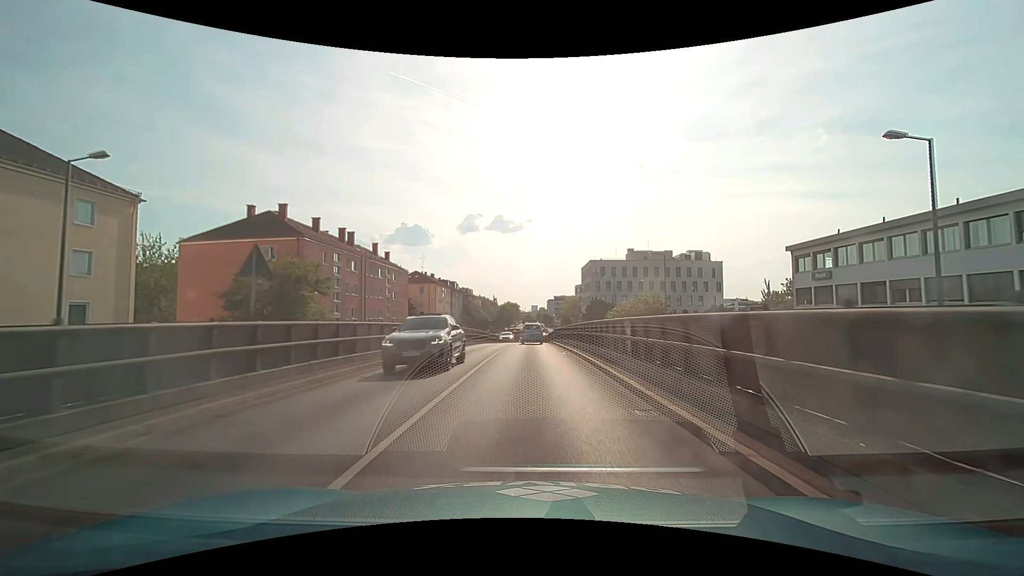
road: primary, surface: asphalt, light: Day
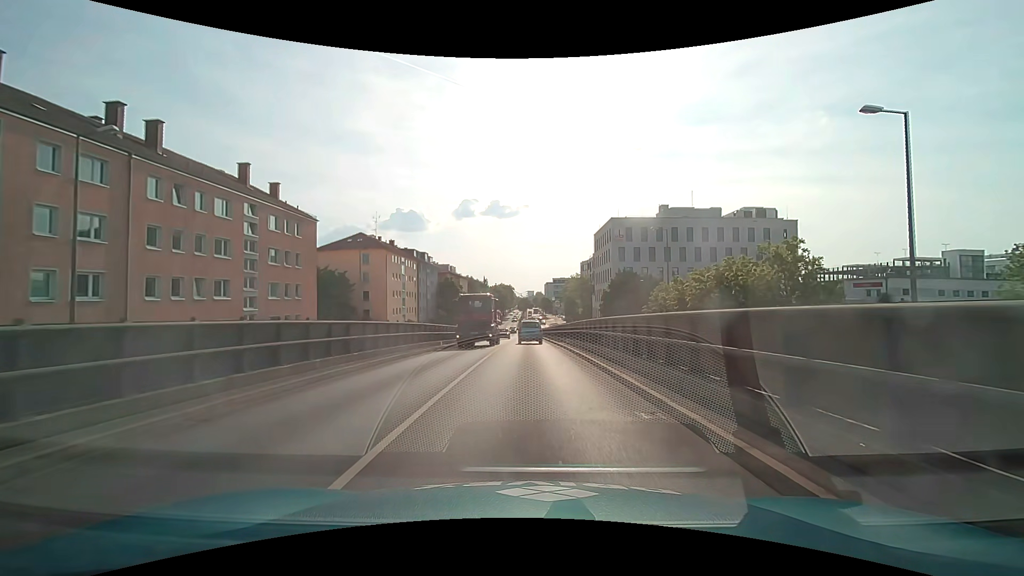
(+0.1, +35.5) m; 0°
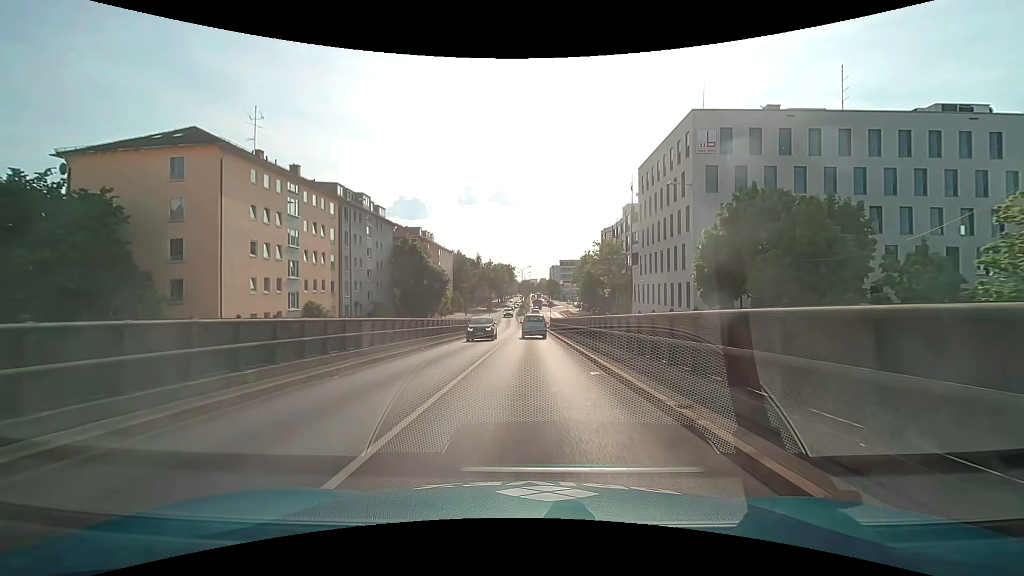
(-0.1, +40.5) m; 0°
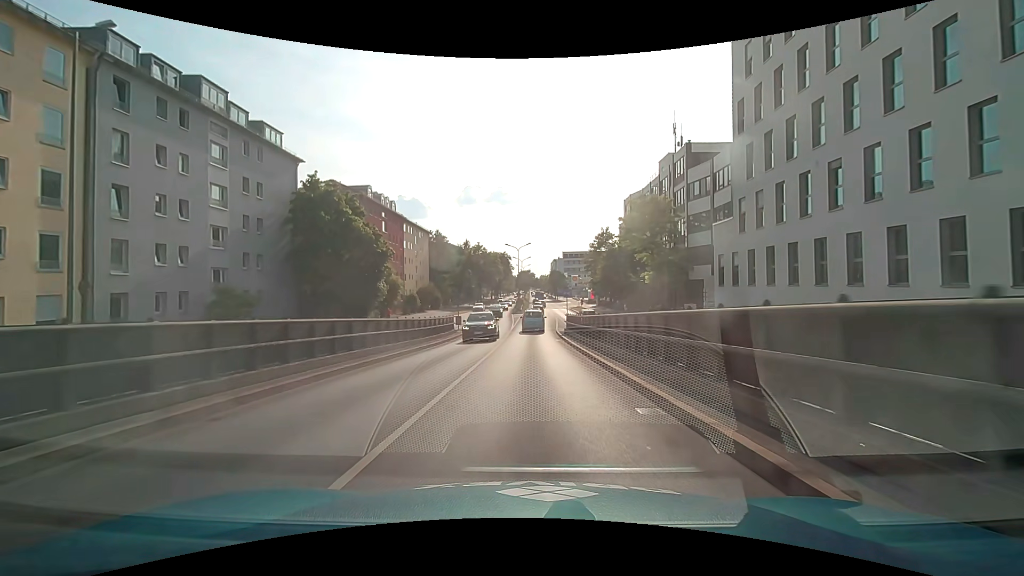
(0.0, +31.5) m; 0°
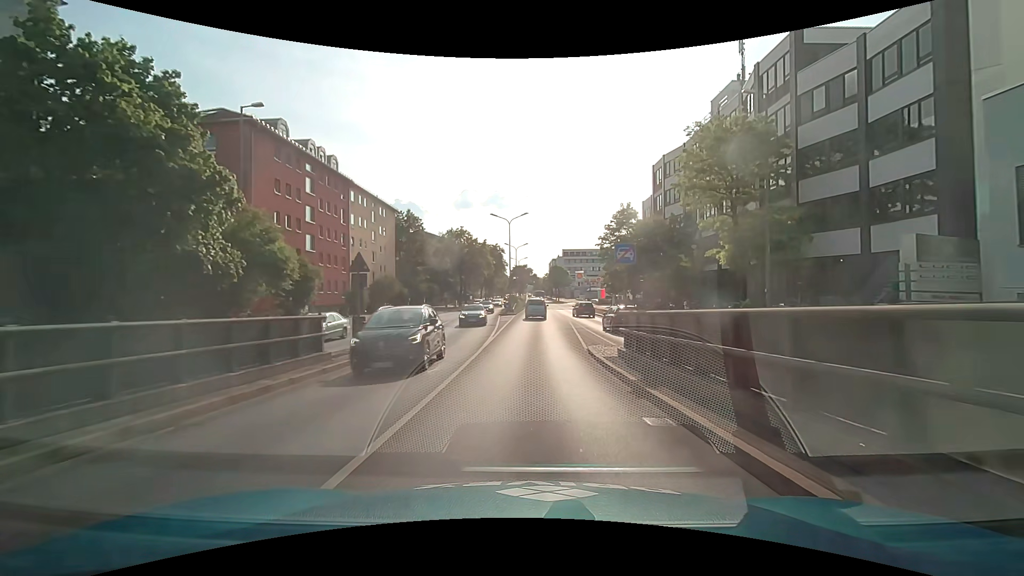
(0.0, +24.1) m; 0°
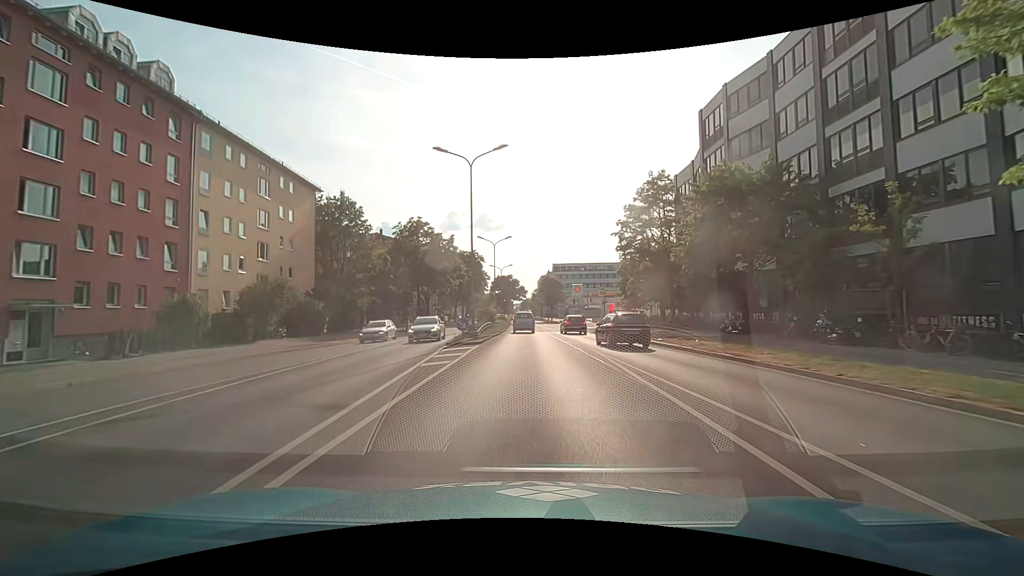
(+0.5, +25.8) m; +2°
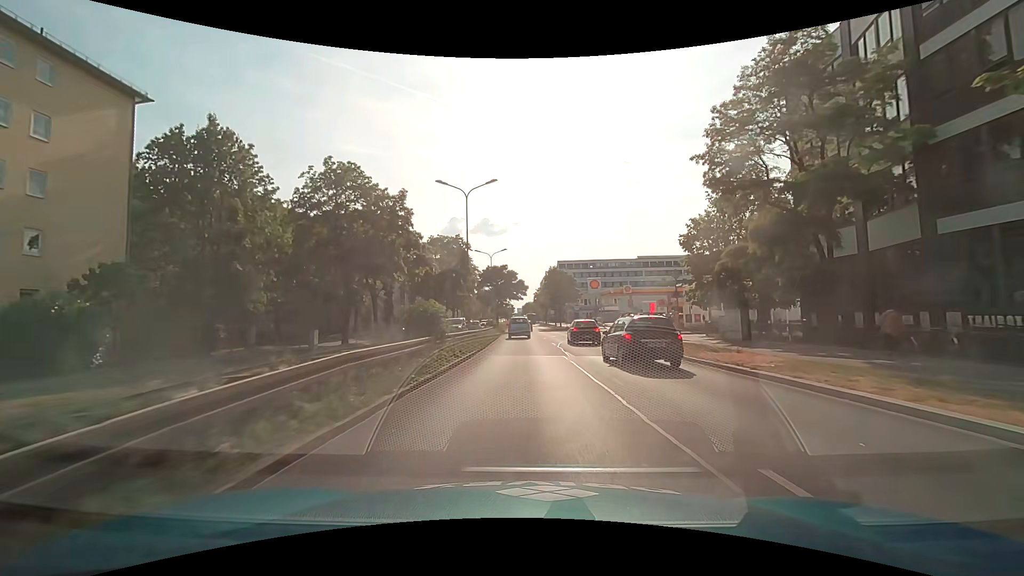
(+0.2, +25.4) m; 0°
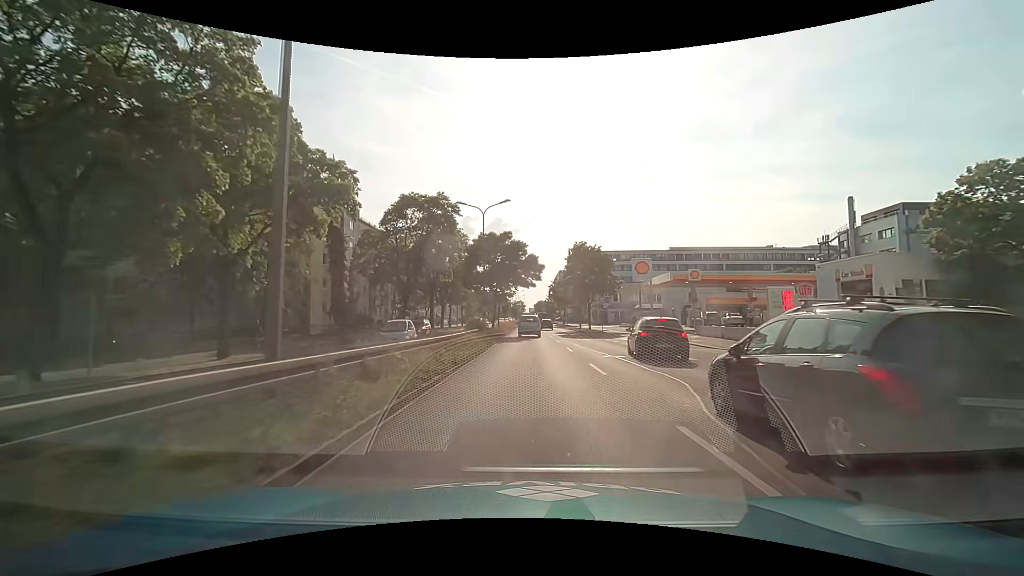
(-0.4, +25.4) m; -2°
